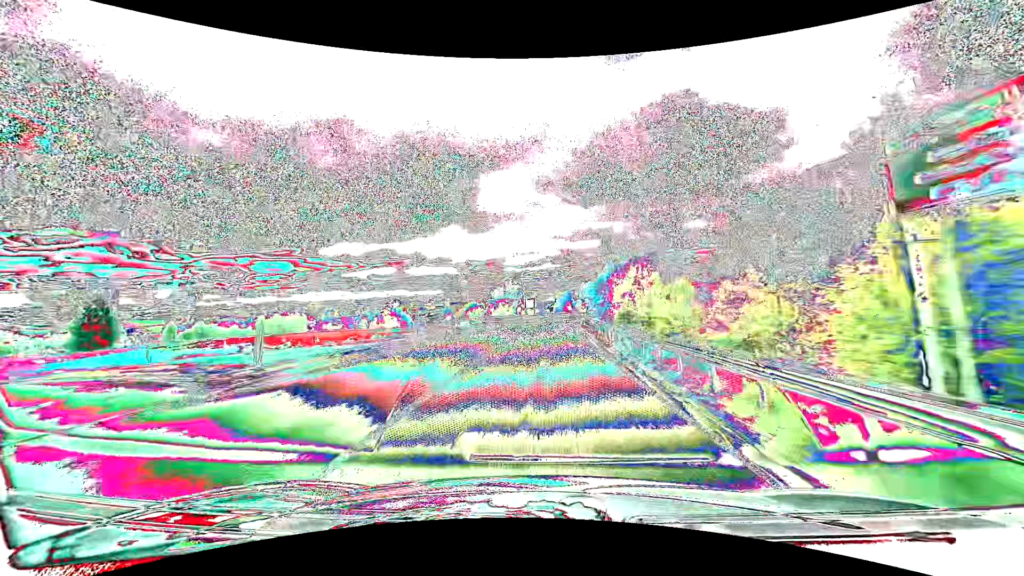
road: primary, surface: asphalt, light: Day
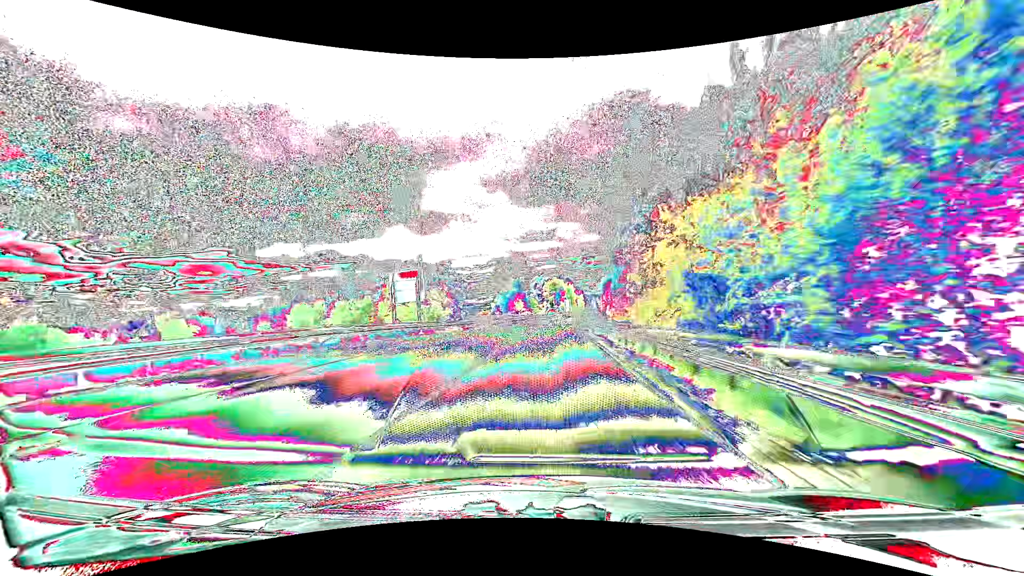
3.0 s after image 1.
(+4.0, +76.6) m; +6°
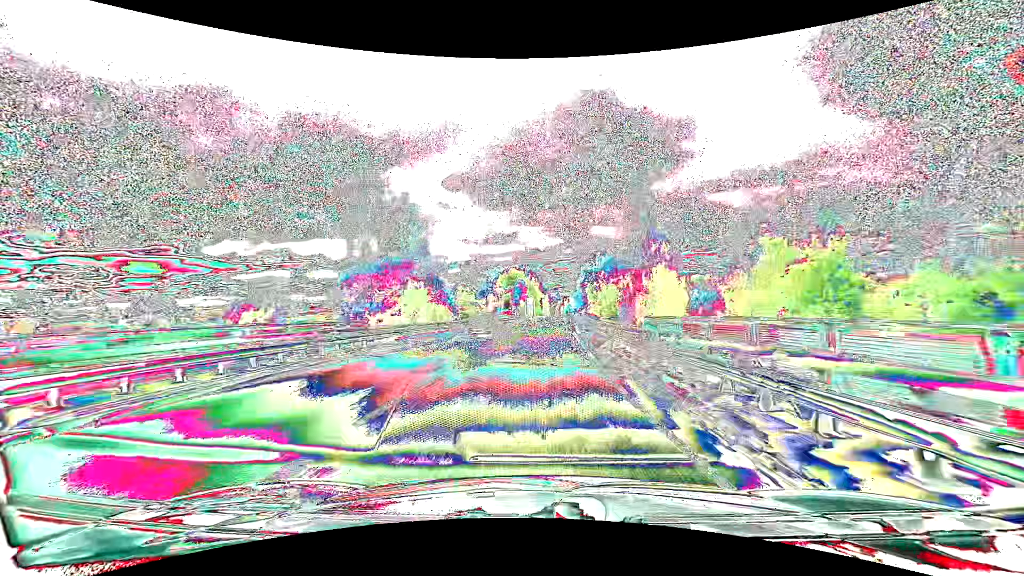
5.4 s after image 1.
(+2.7, +62.2) m; +5°
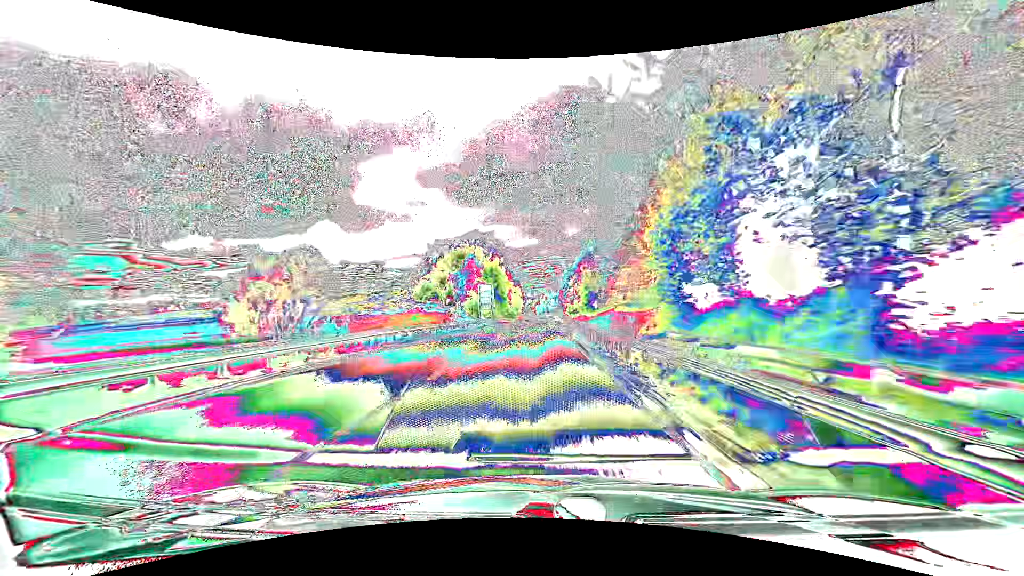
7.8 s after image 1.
(+1.8, +62.1) m; +3°
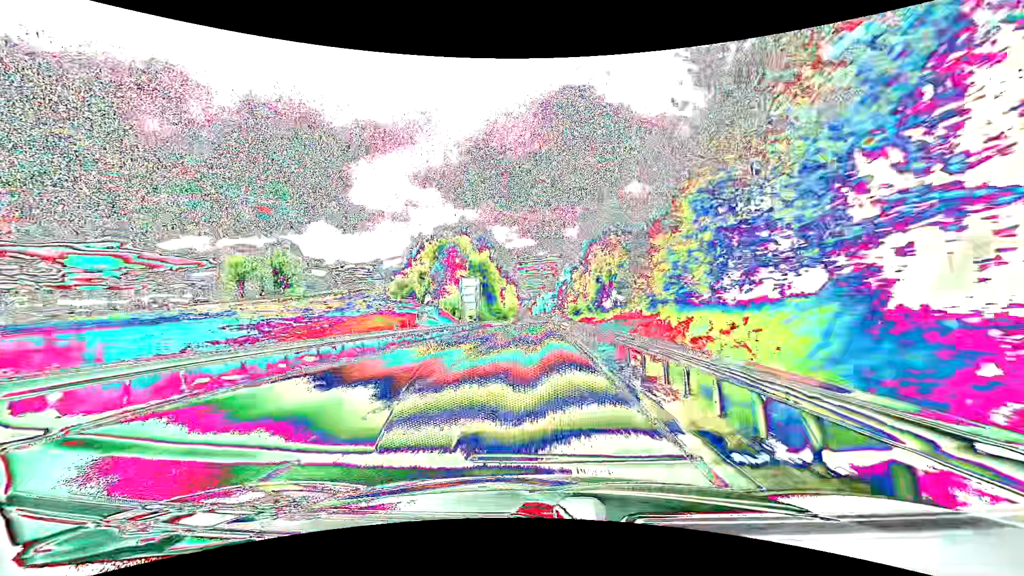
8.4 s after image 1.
(+0.1, +15.5) m; 0°
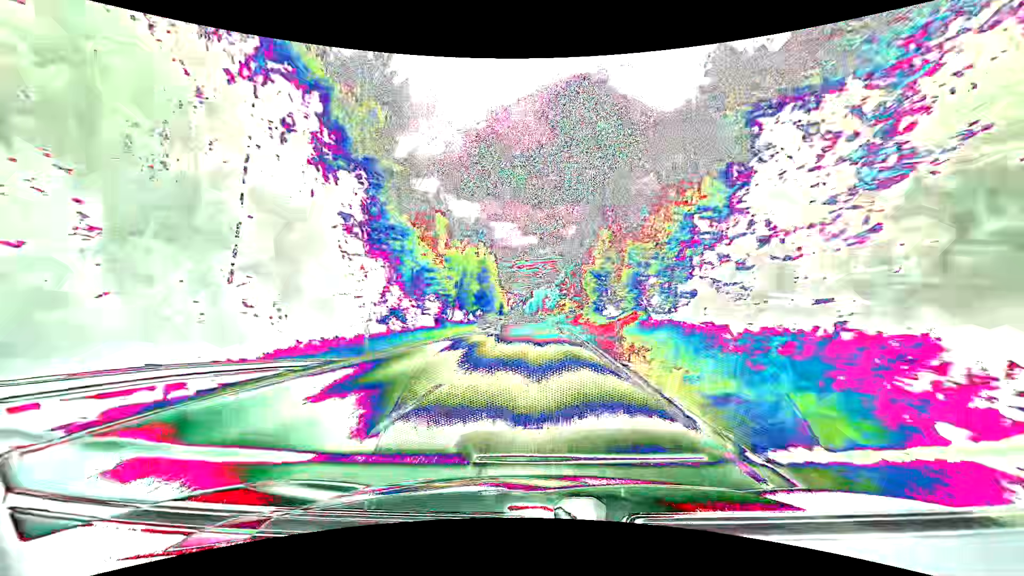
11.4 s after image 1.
(+0.5, +77.4) m; 0°
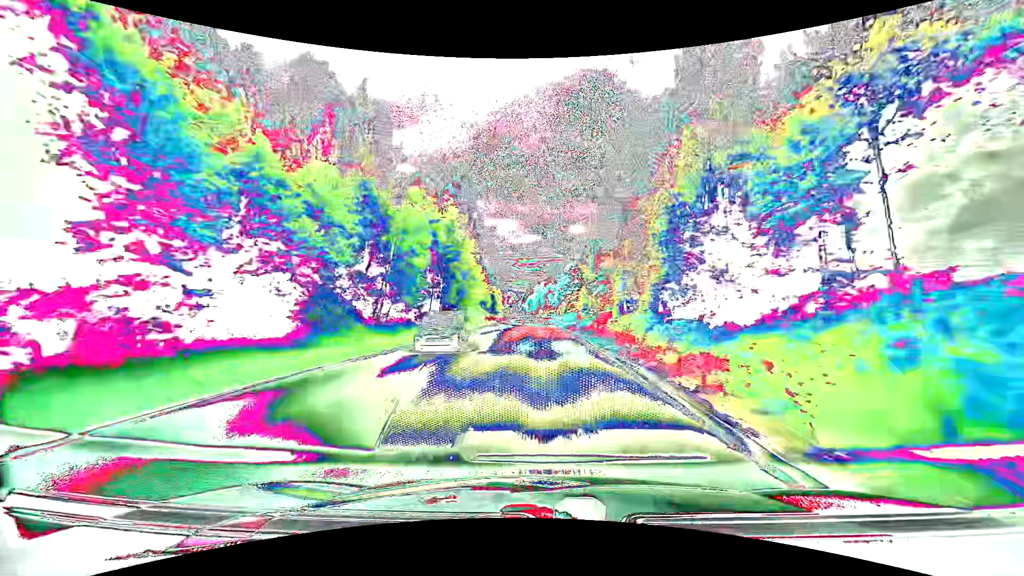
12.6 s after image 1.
(0.0, +31.2) m; 0°
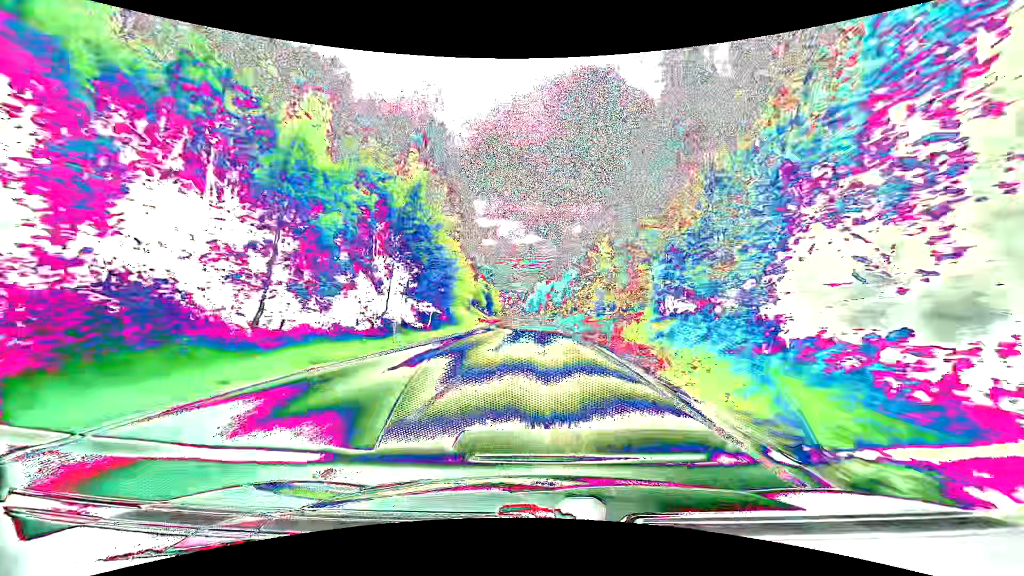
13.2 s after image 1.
(0.0, +15.6) m; 0°
(0, +10) (0, +20) (0, +30) (0, +40) (0, +50) (0, +60) (-1, +70) (-1, +80) (-1, +90) (-1, +100) m
